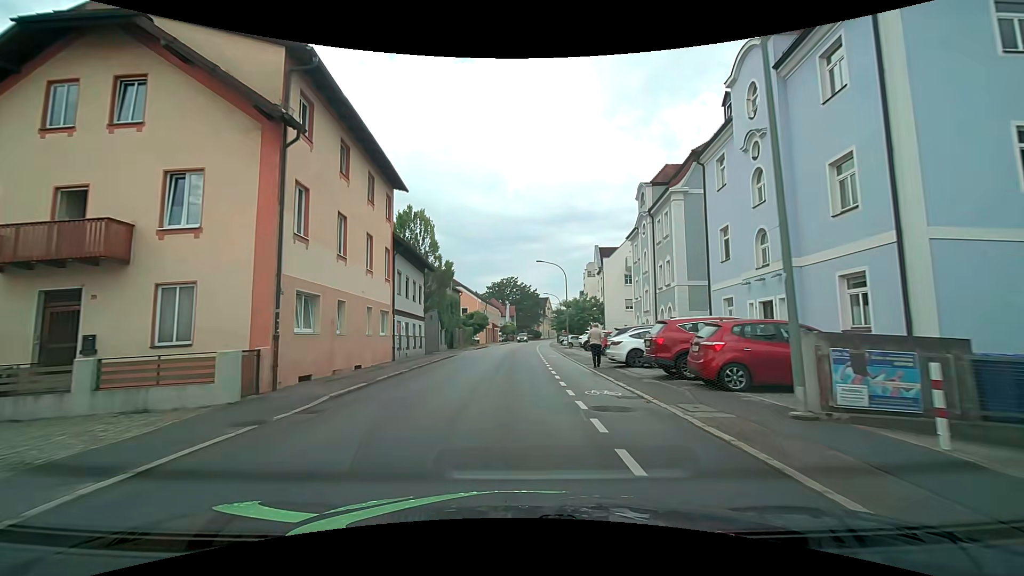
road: tertiary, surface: asphalt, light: Day
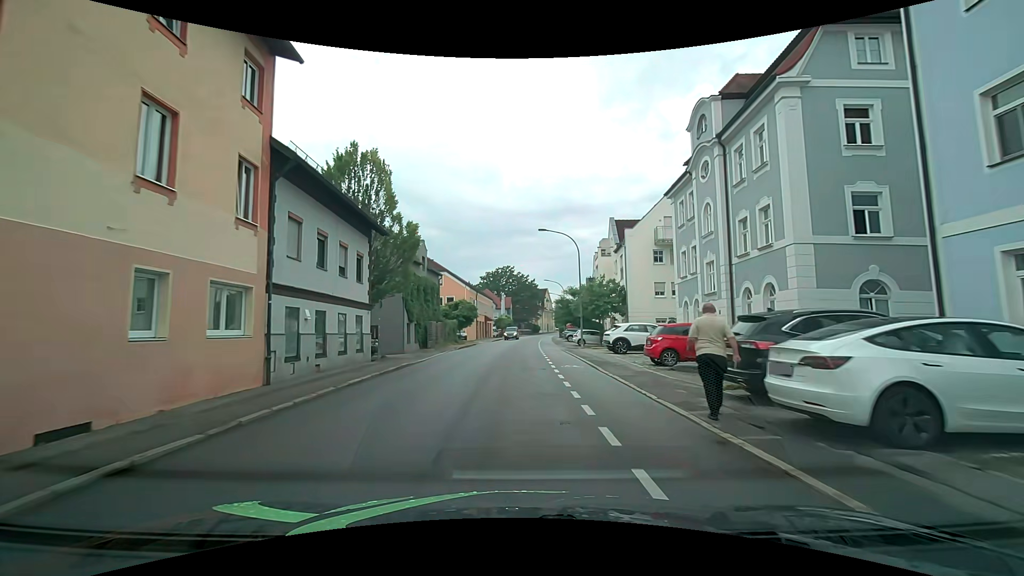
(0.0, +13.2) m; +1°
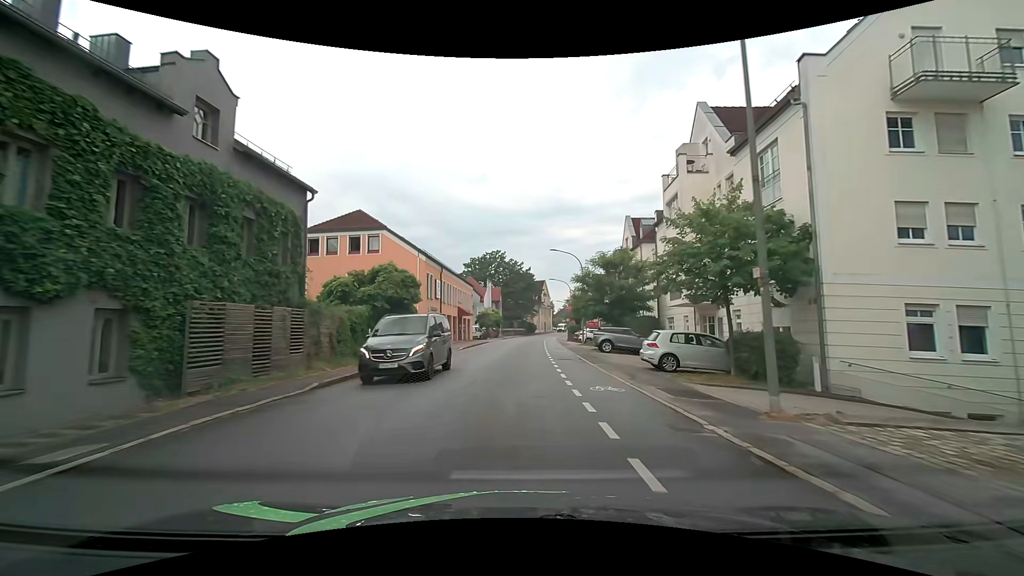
(-0.1, +27.7) m; 0°
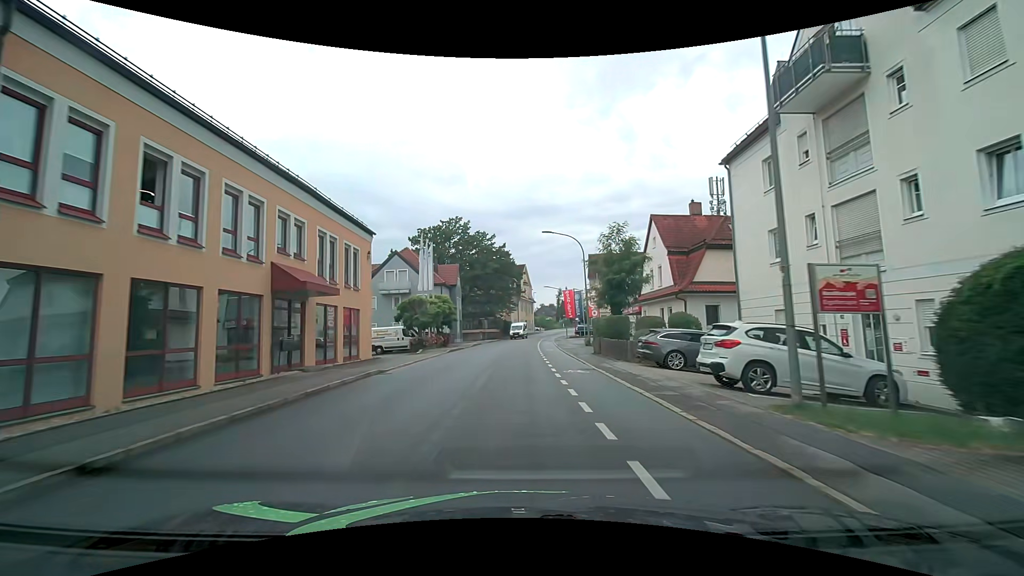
(+1.0, +36.8) m; +3°
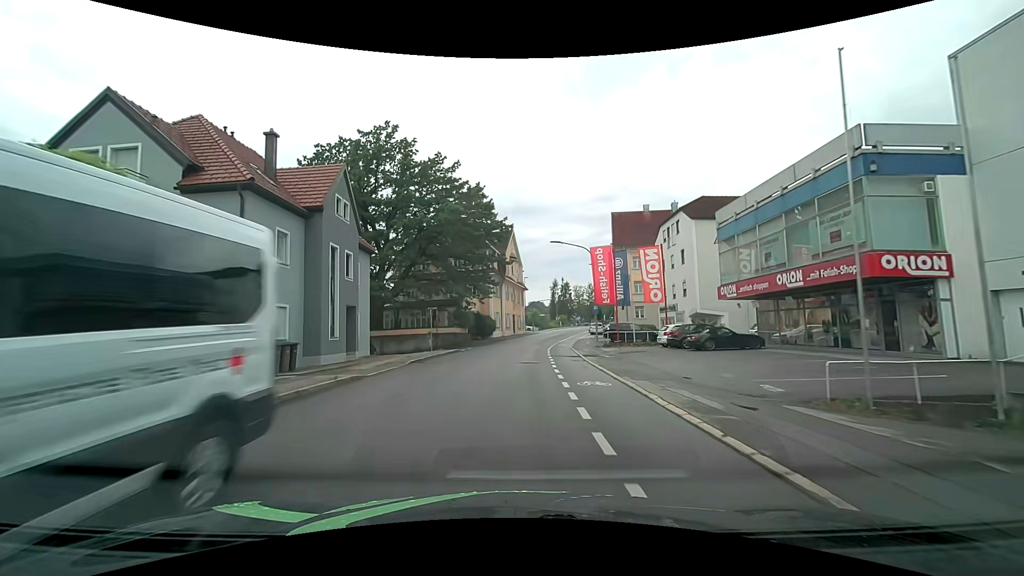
(+0.4, +37.2) m; +1°
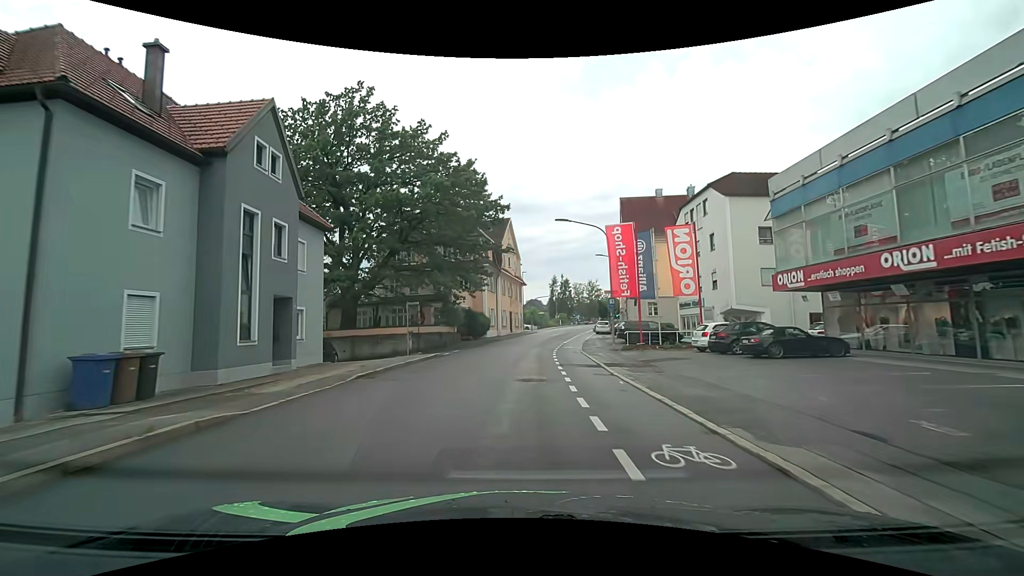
(0.0, +6.9) m; 0°
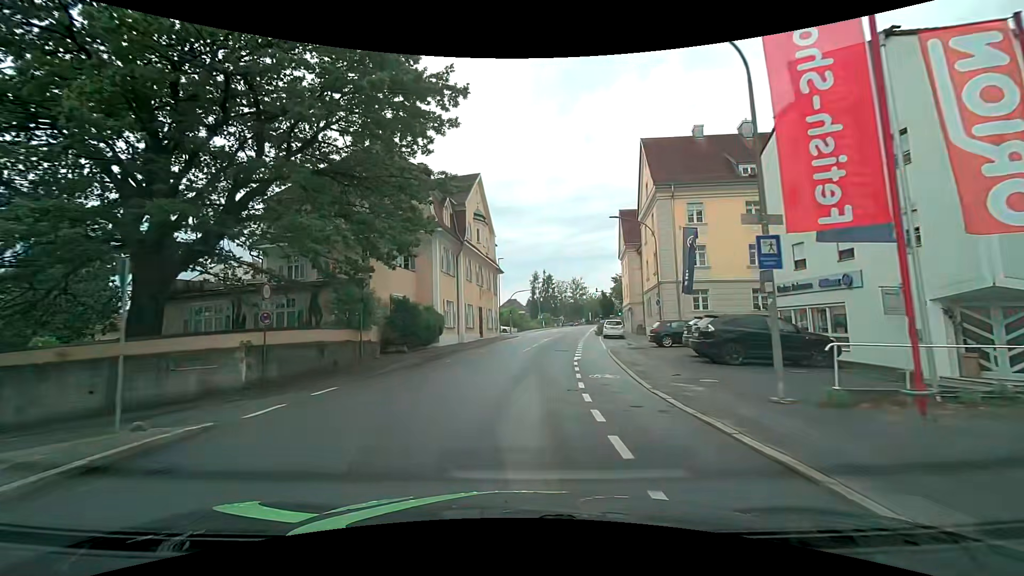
(+0.4, +19.5) m; +2°
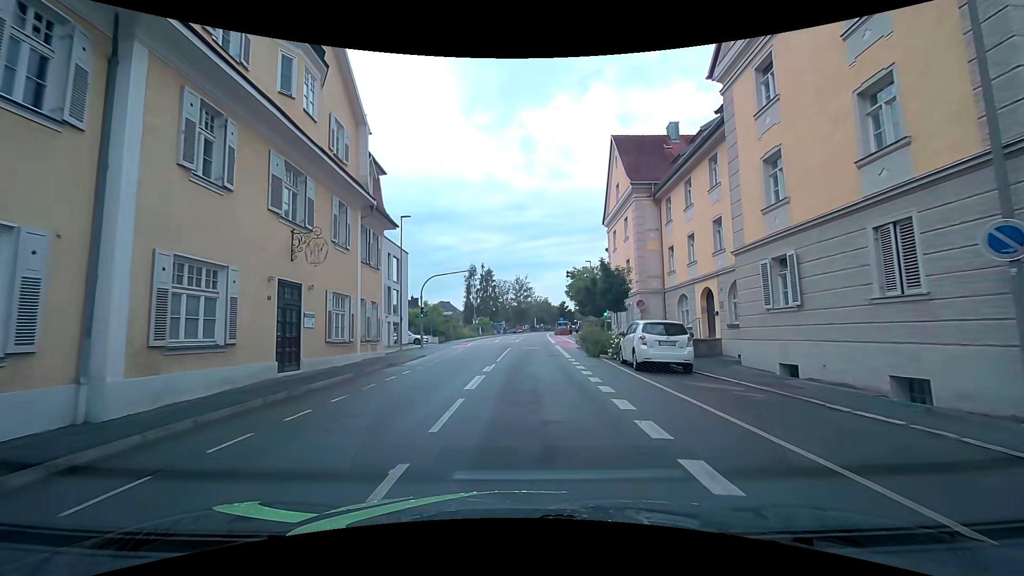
(+1.6, +27.9) m; +7°
(0, +10) (0, +20) (+1, +30) (+1, +40) (+2, +50) (+2, +60) (+2, +70) (+2, +80) (+3, +90) (+4, +100) m
